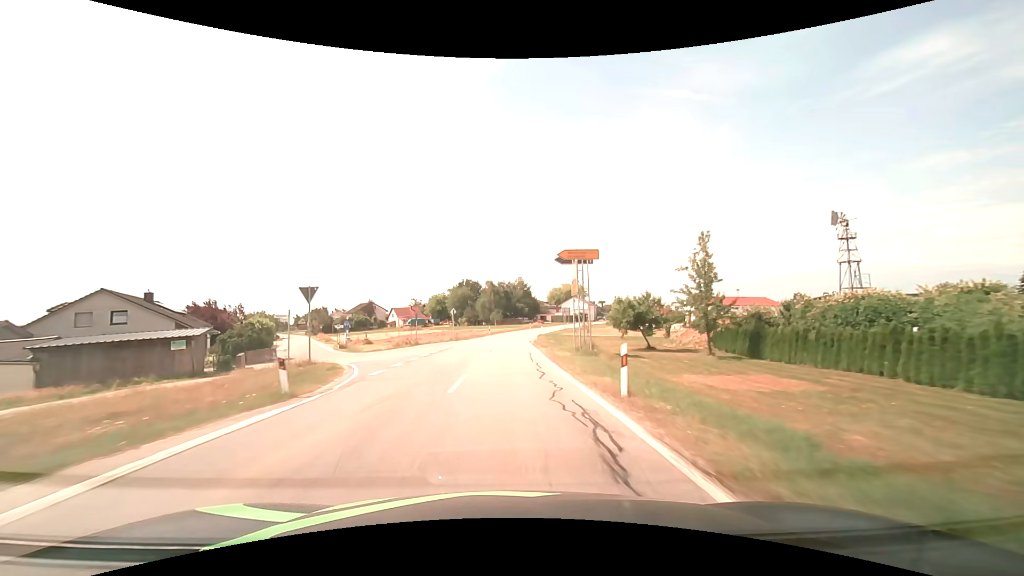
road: secondary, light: Day
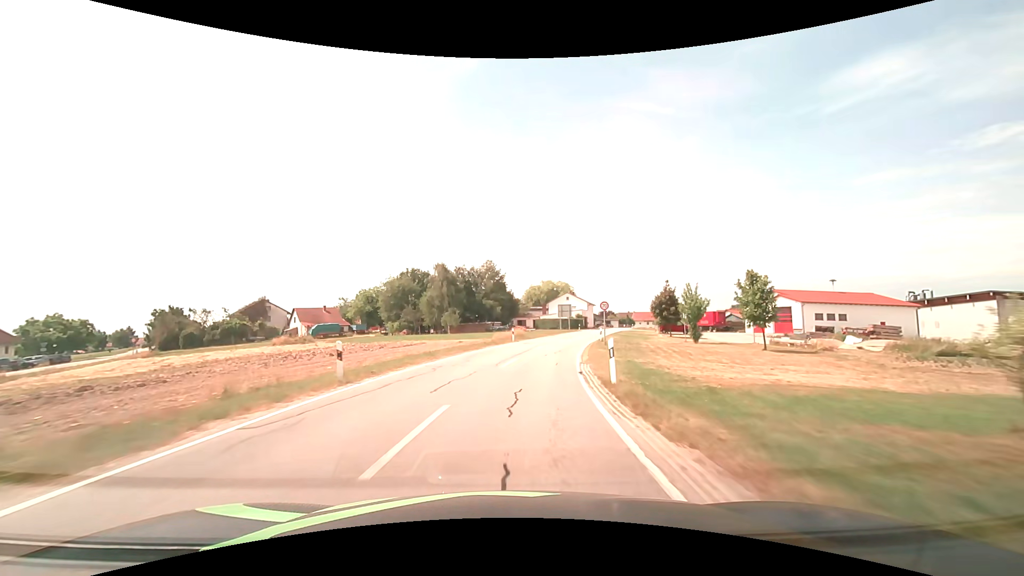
(+0.9, +51.9) m; +3°
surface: asphalt
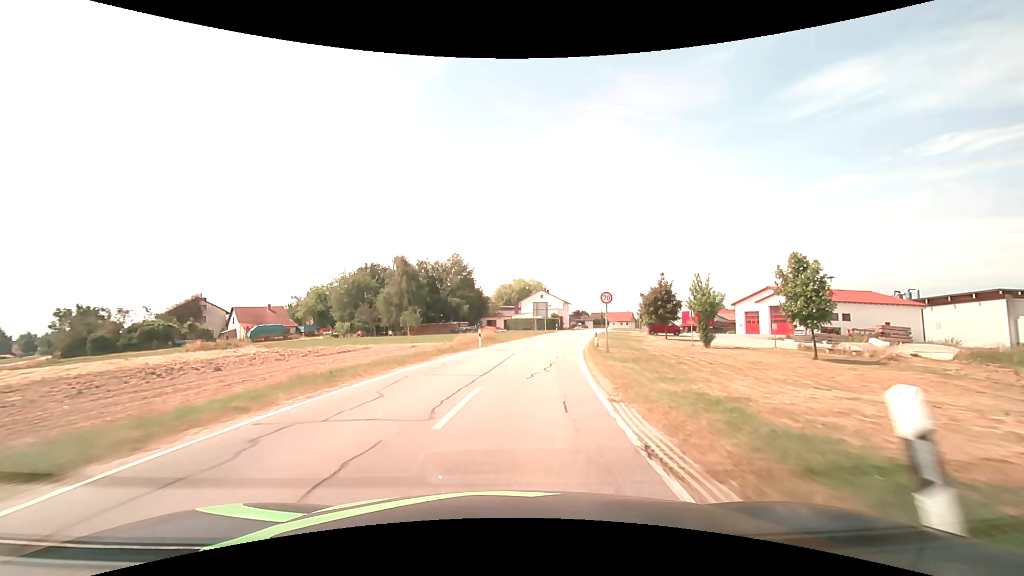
(+0.3, +9.8) m; +3°
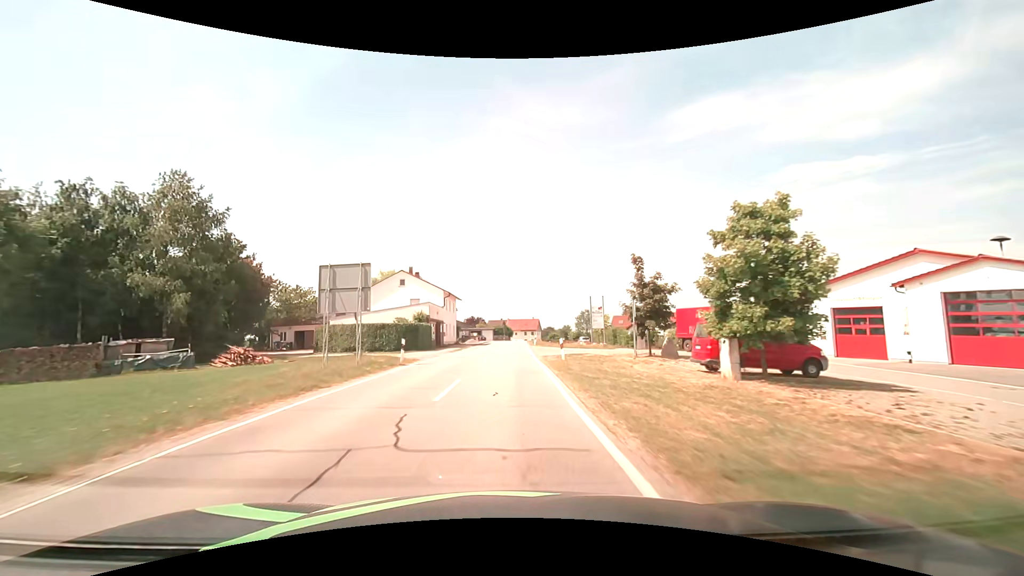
(+7.0, +48.6) m; +13°
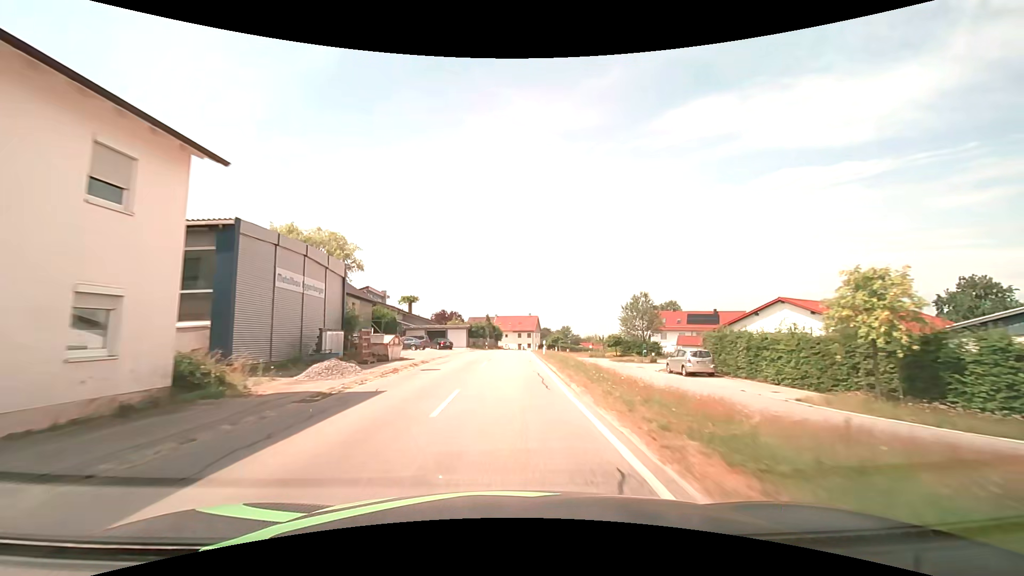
(+0.8, +51.2) m; +1°
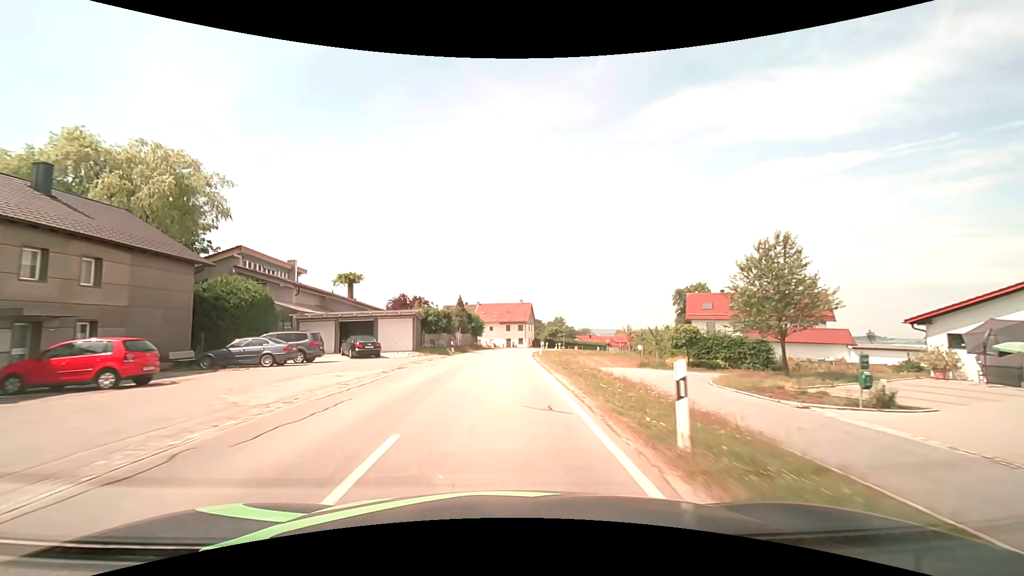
(+0.4, +30.6) m; +1°
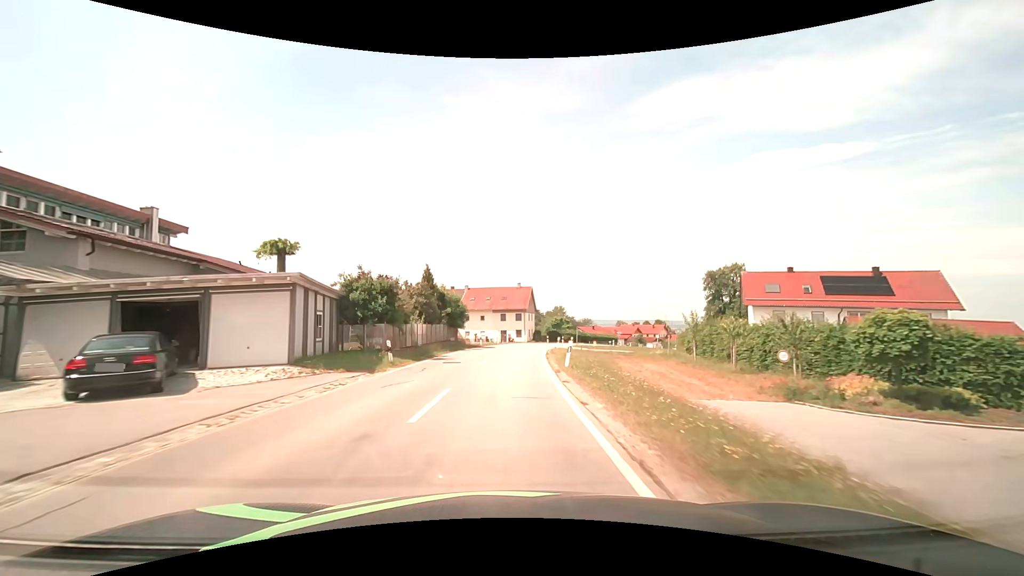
(+0.2, +20.1) m; +1°
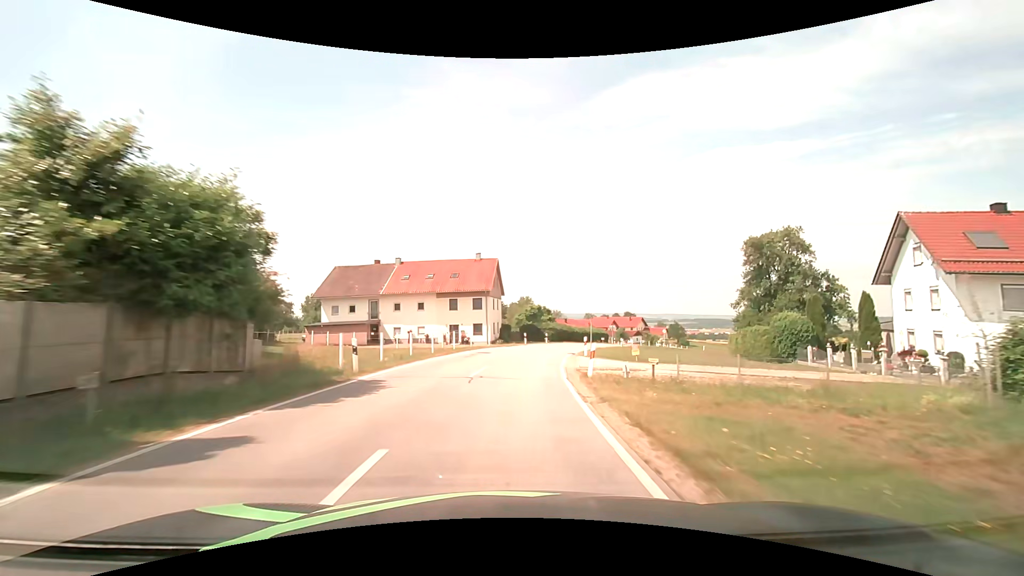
(+0.8, +30.3) m; +4°
(0, +10) (+1, +20) (+2, +30) (+4, +40) (+7, +49) (+11, +59) (+15, +68) (+19, +77) (+24, +85) (+29, +94) m
